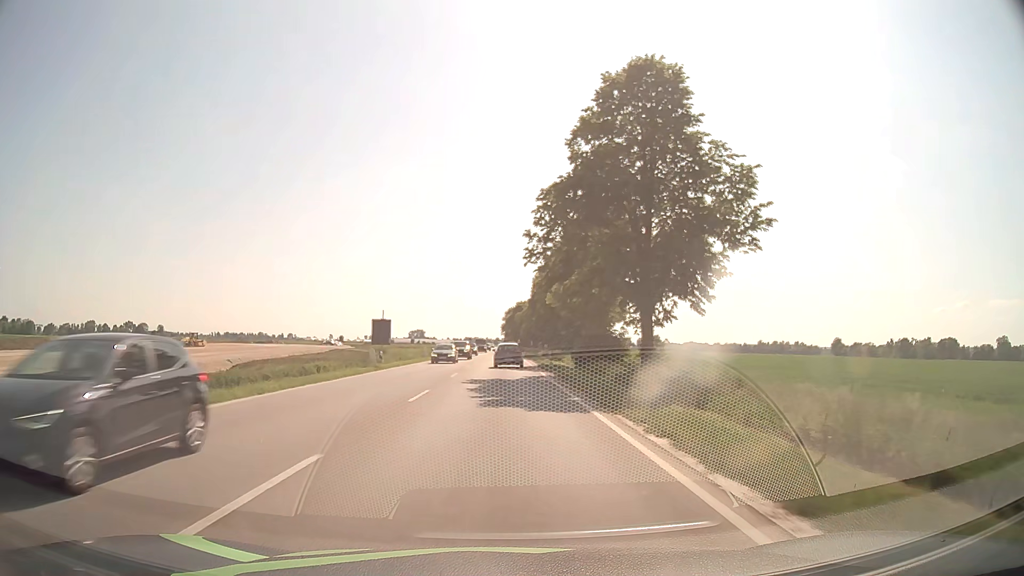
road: unclassified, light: Day
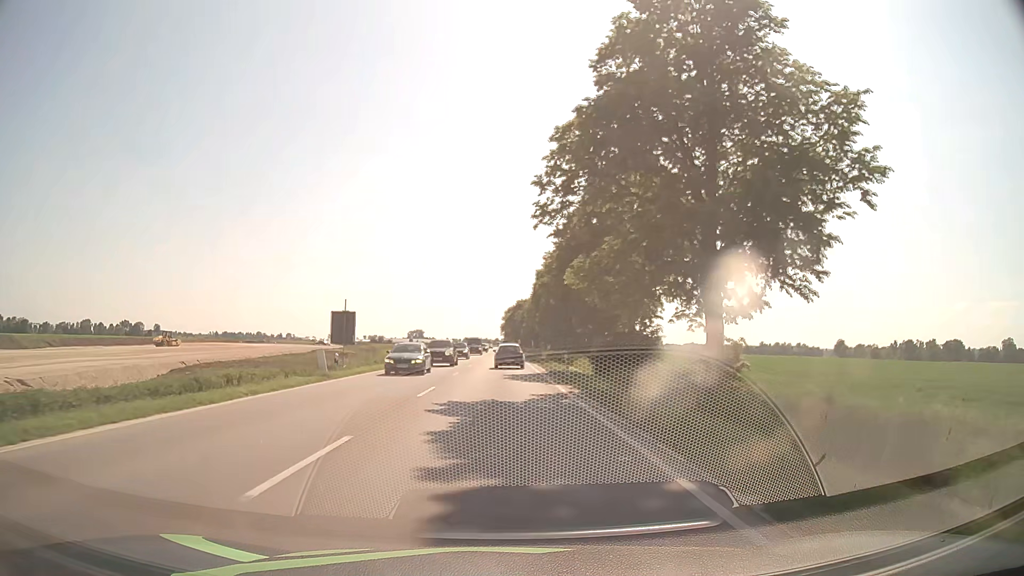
(0.0, +10.3) m; 0°
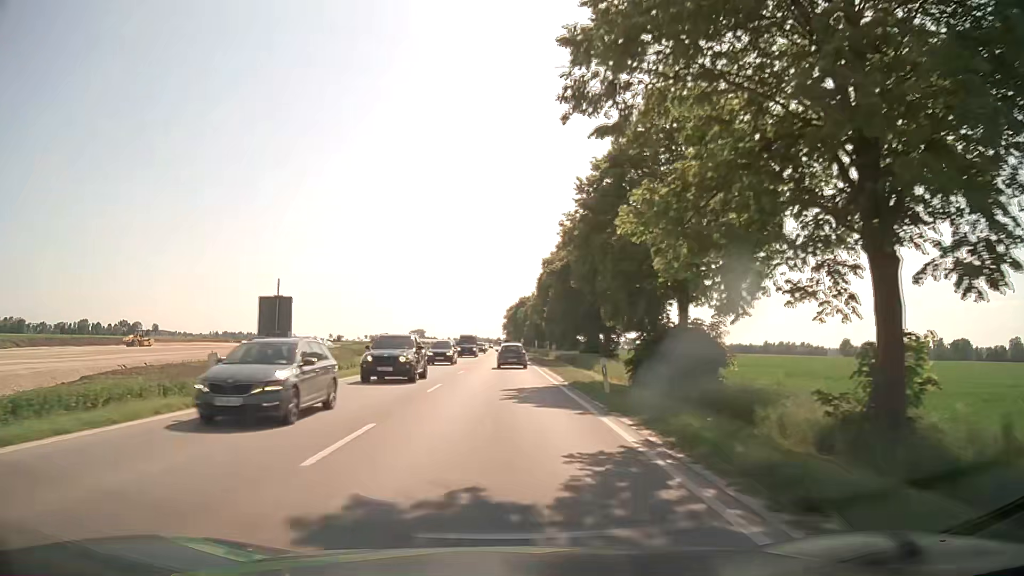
(0.0, +10.3) m; 0°
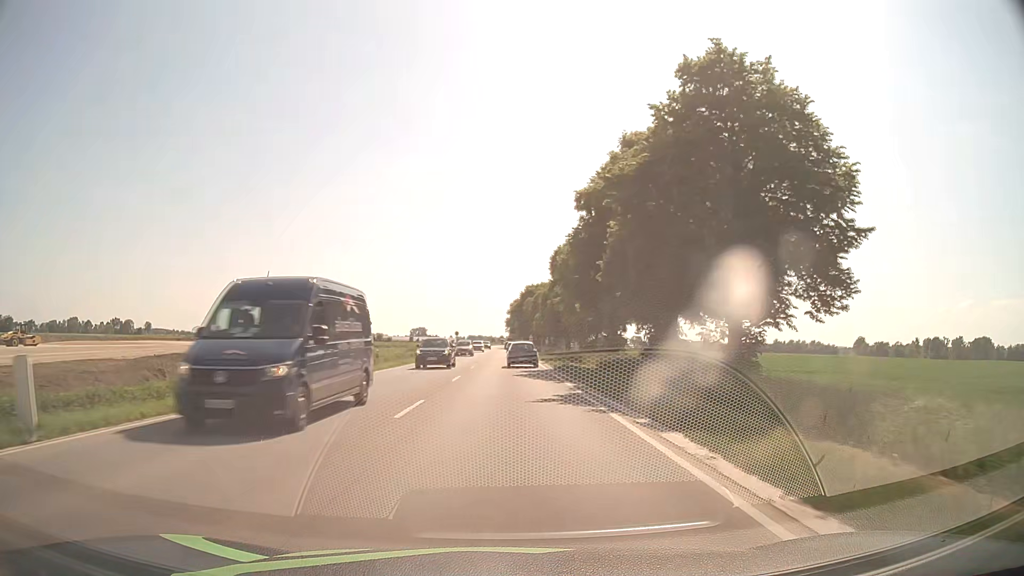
(-0.1, +31.1) m; 0°
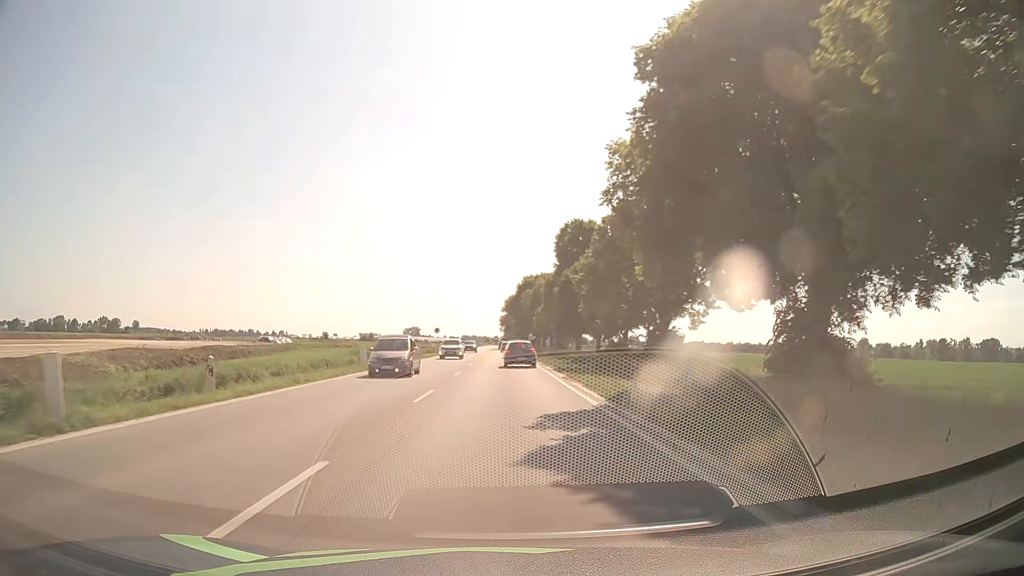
(+0.1, +20.7) m; 0°
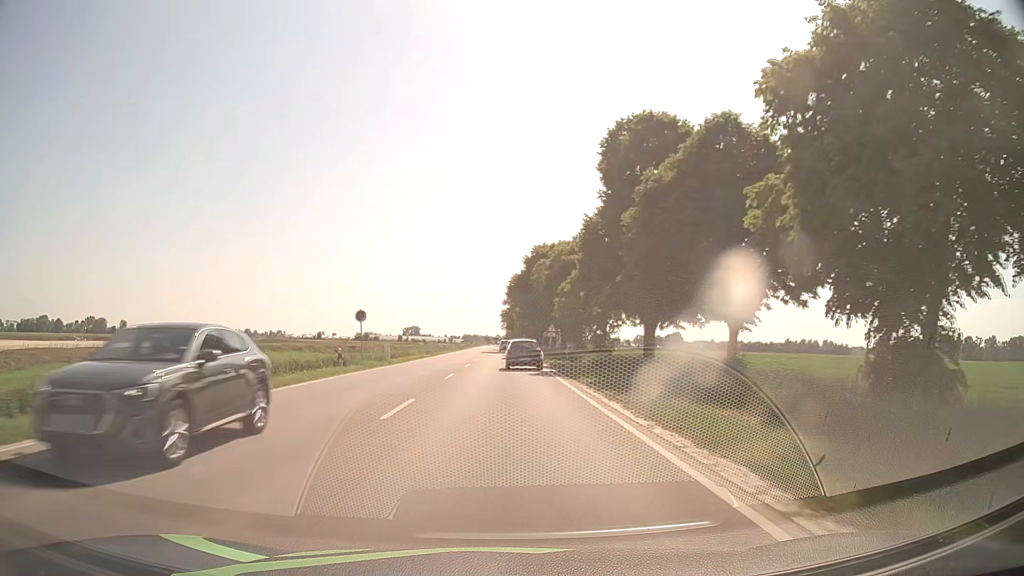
(+0.2, +39.5) m; 0°
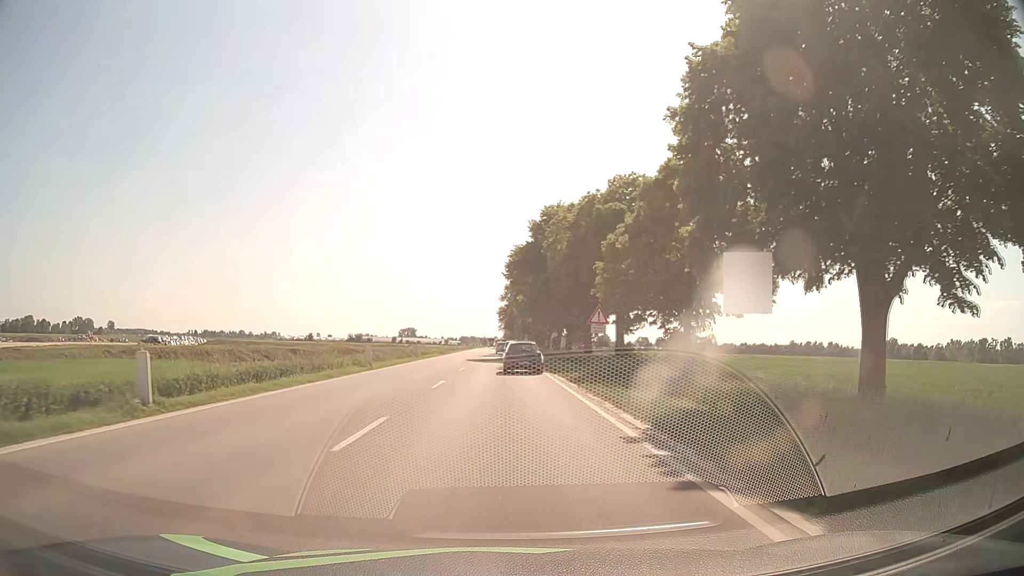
(0.0, +27.0) m; +1°
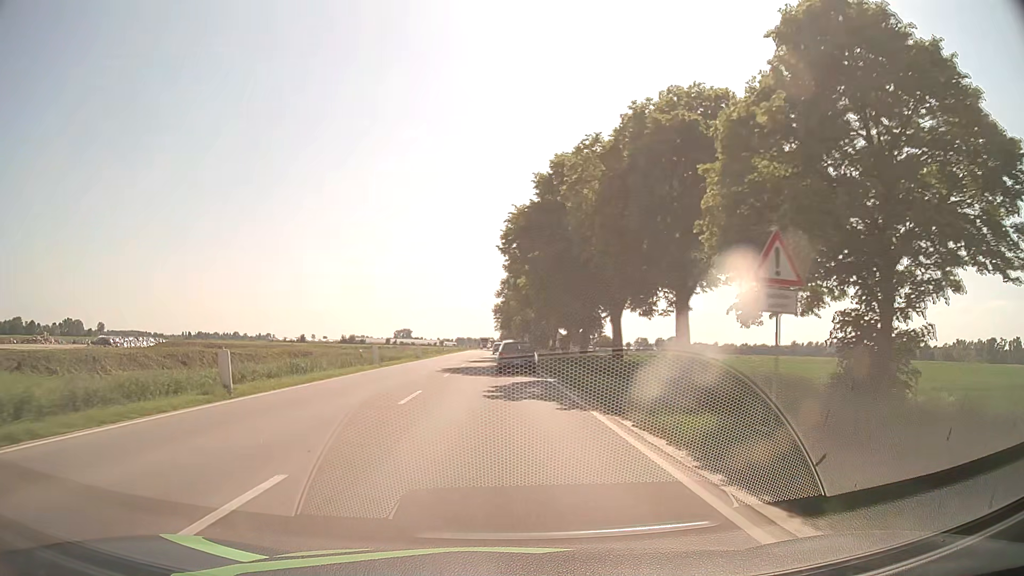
(-0.1, +17.5) m; 0°
(0, +10) (0, +20) (0, +30) (0, +40) (0, +50) (0, +60) (0, +70) (-1, +80) (-1, +90) (-1, +100) m
